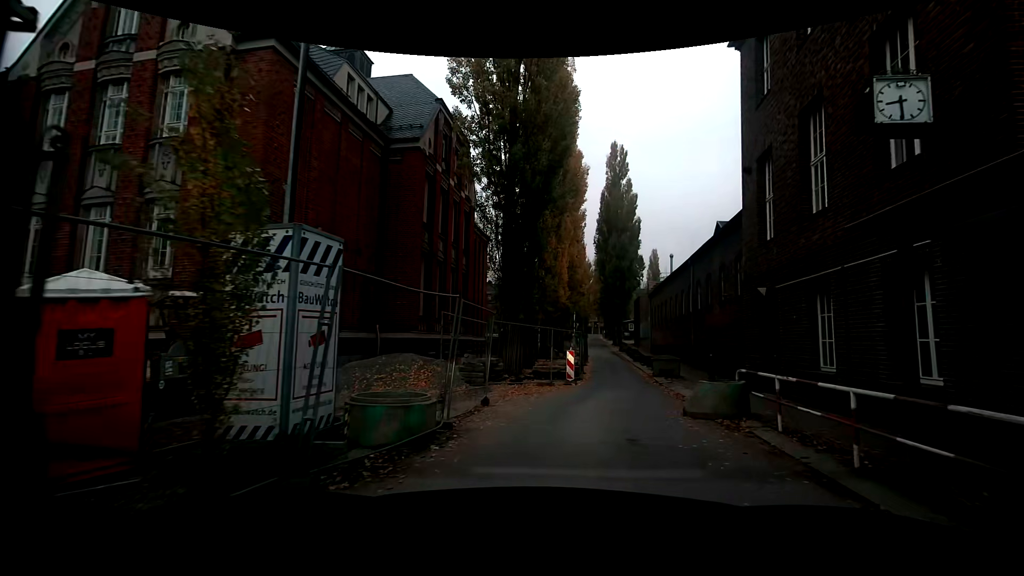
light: Day
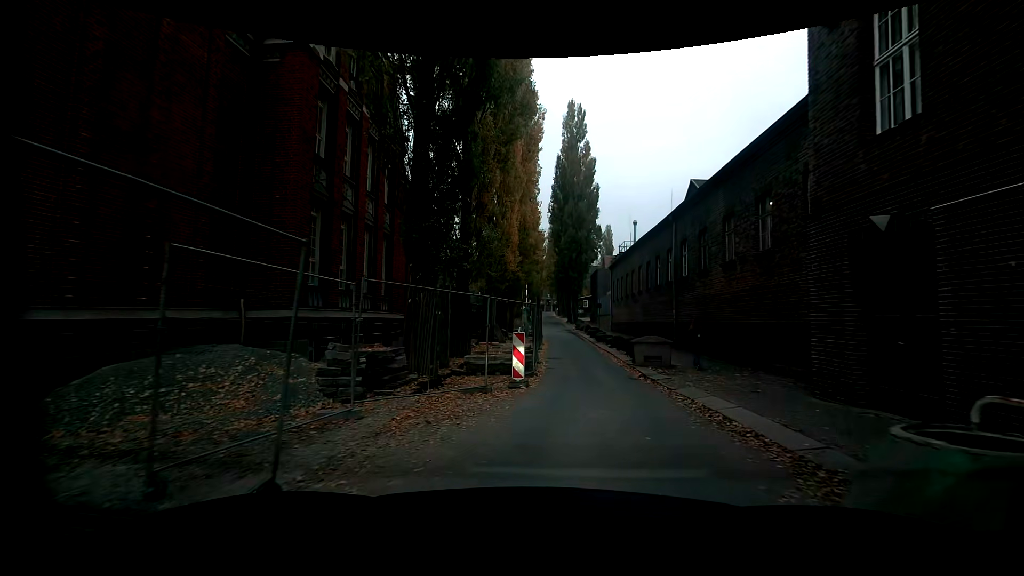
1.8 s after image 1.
(+0.5, +7.4) m; +7°
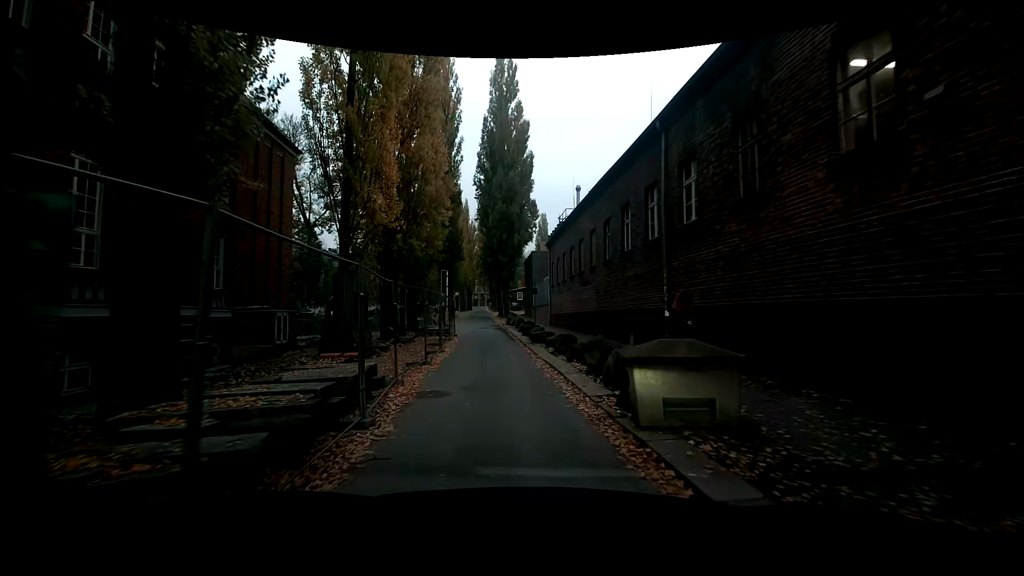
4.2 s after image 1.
(+0.8, +11.3) m; +5°
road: service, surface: asphalt
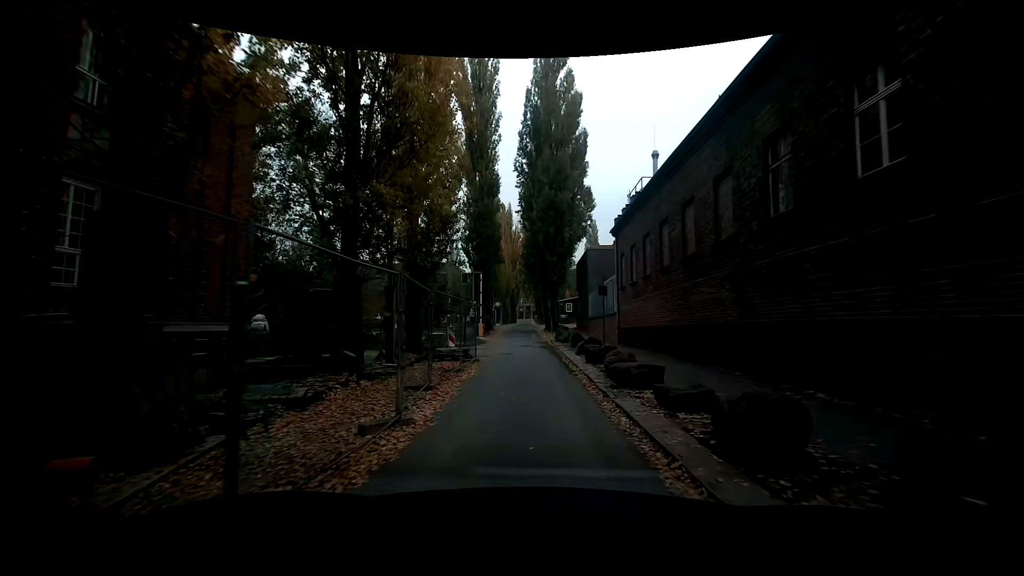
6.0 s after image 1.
(-0.4, +10.4) m; -5°
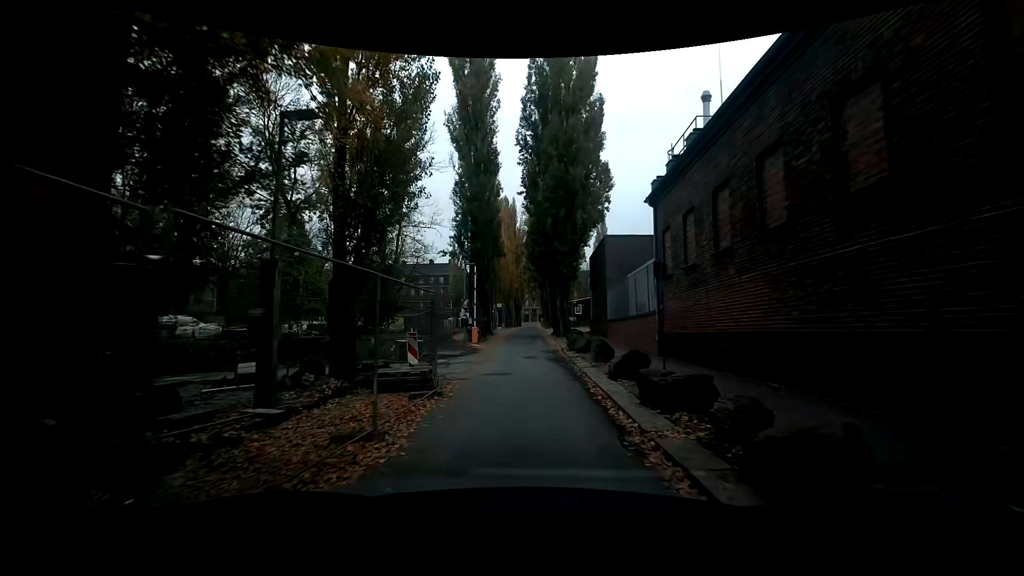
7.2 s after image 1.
(+0.1, +7.6) m; +1°
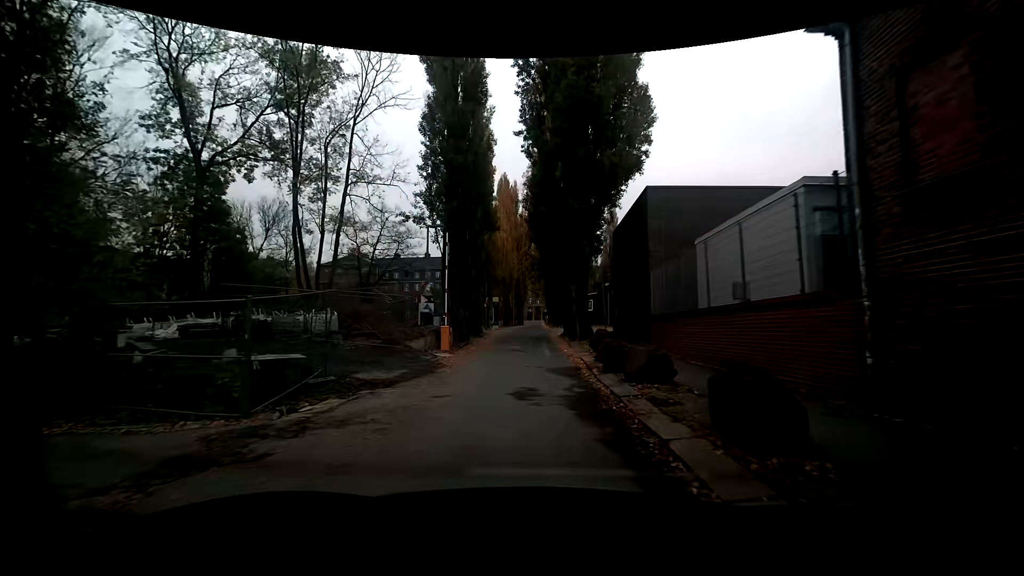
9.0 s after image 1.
(-0.1, +11.8) m; -1°
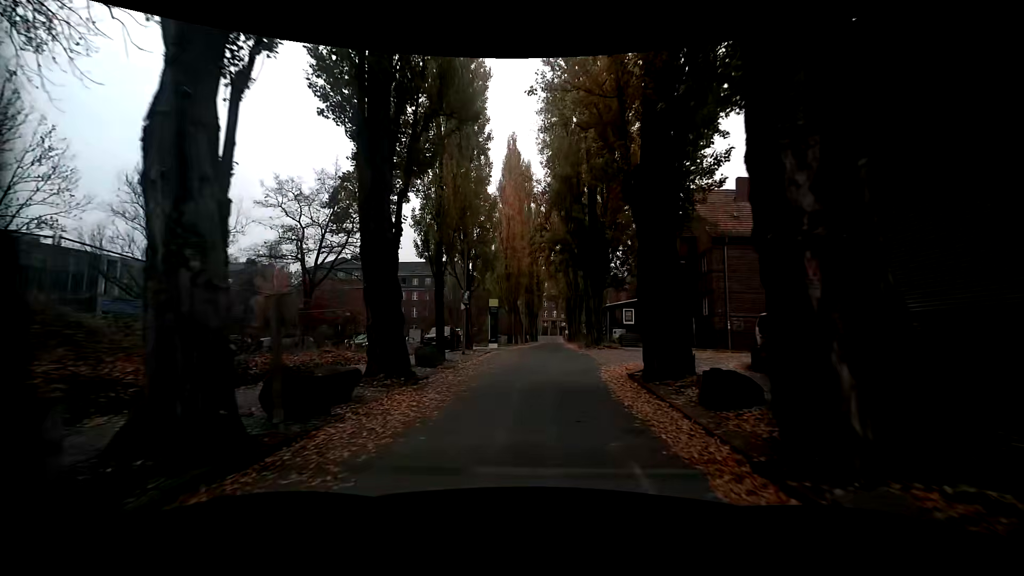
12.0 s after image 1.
(-0.2, +19.9) m; -1°
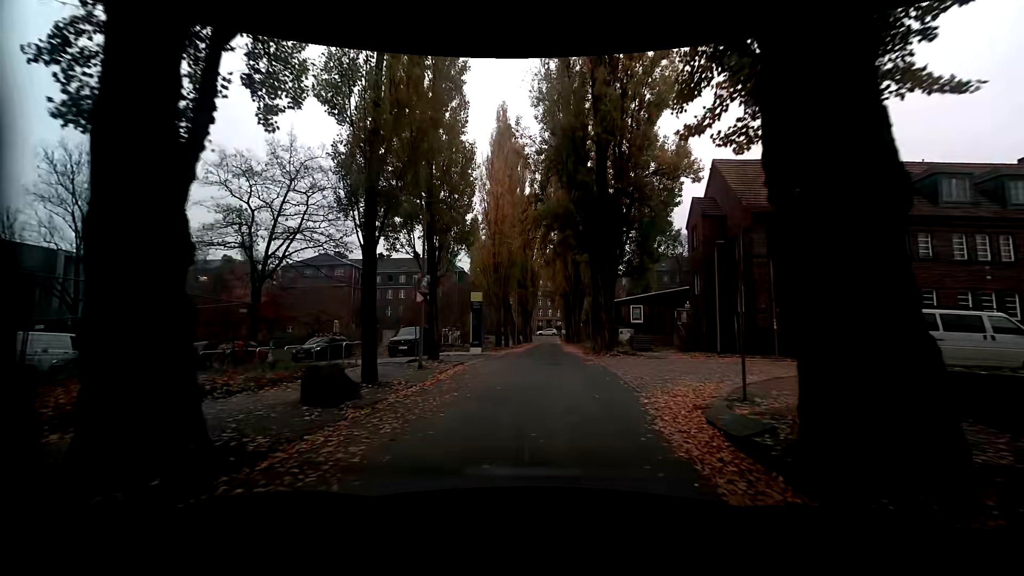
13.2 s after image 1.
(0.0, +6.9) m; -2°
